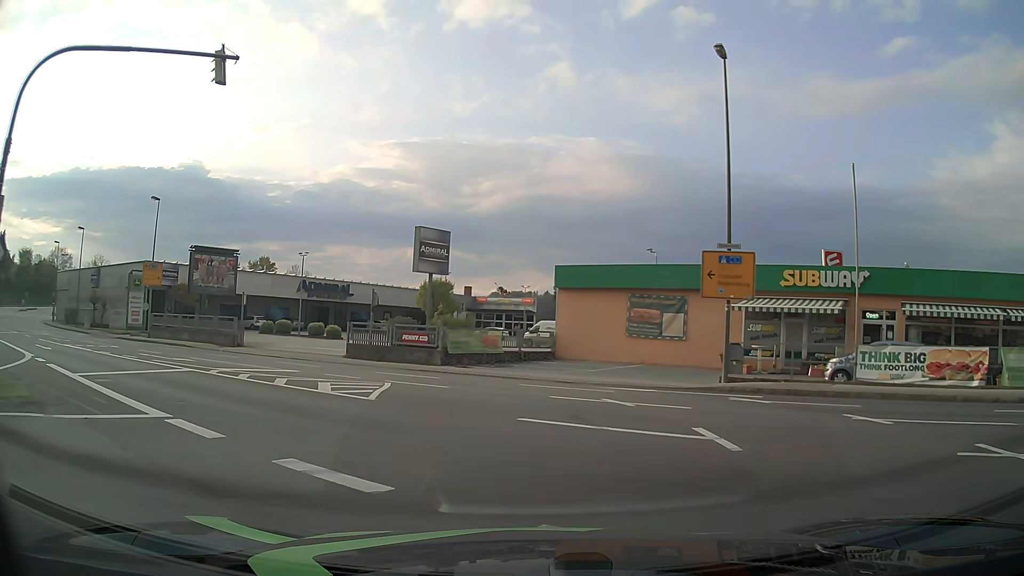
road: tertiary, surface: asphalt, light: Day
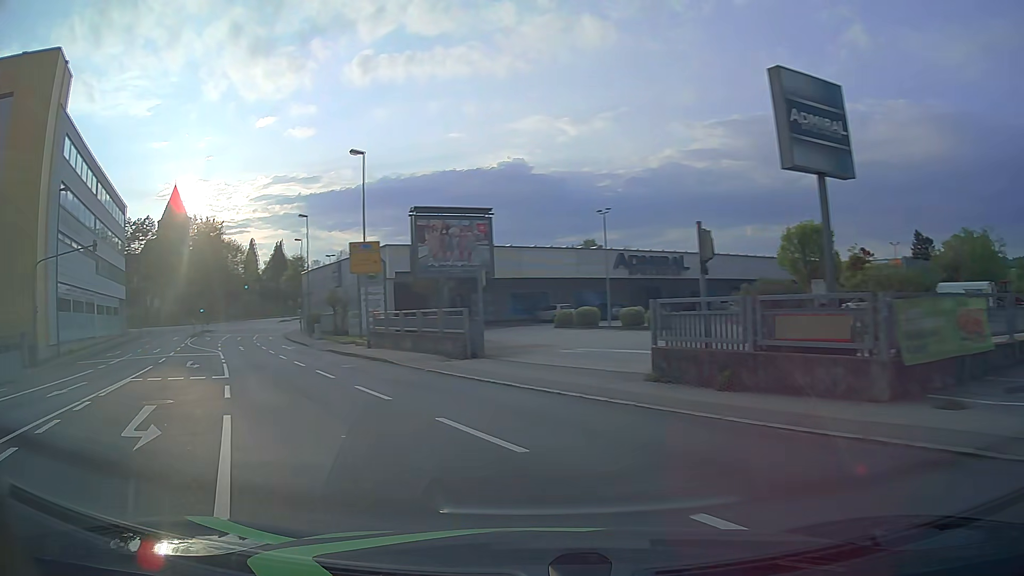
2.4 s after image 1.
(-2.8, +17.7) m; -28°
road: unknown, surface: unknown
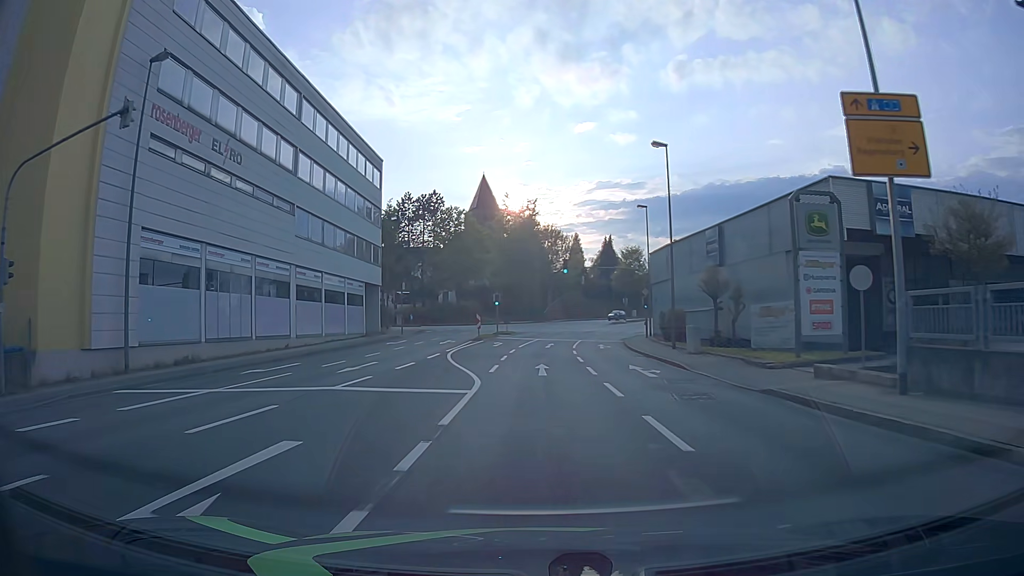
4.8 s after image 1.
(-8.9, +22.0) m; -29°
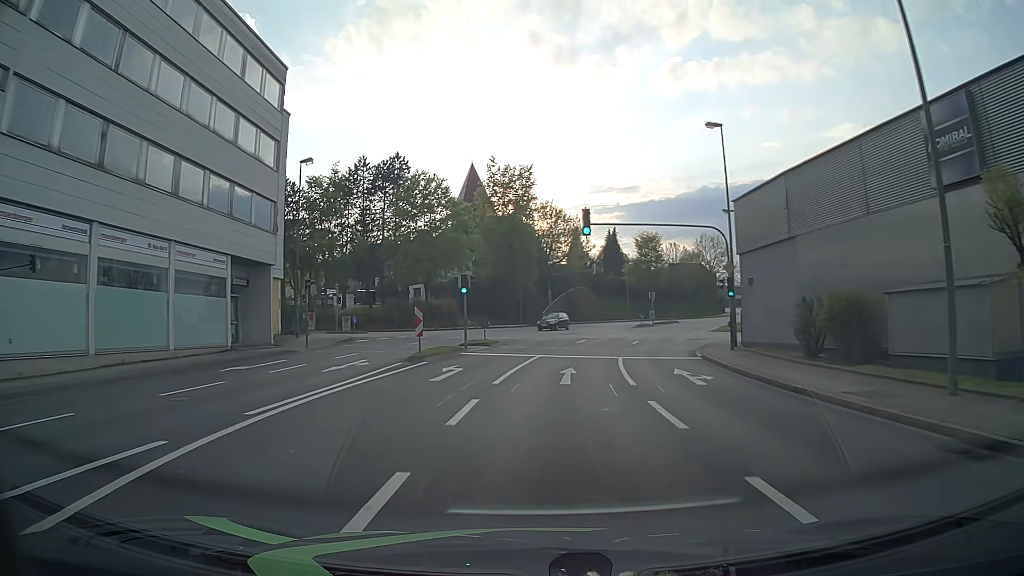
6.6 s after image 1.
(0.0, +23.0) m; 0°
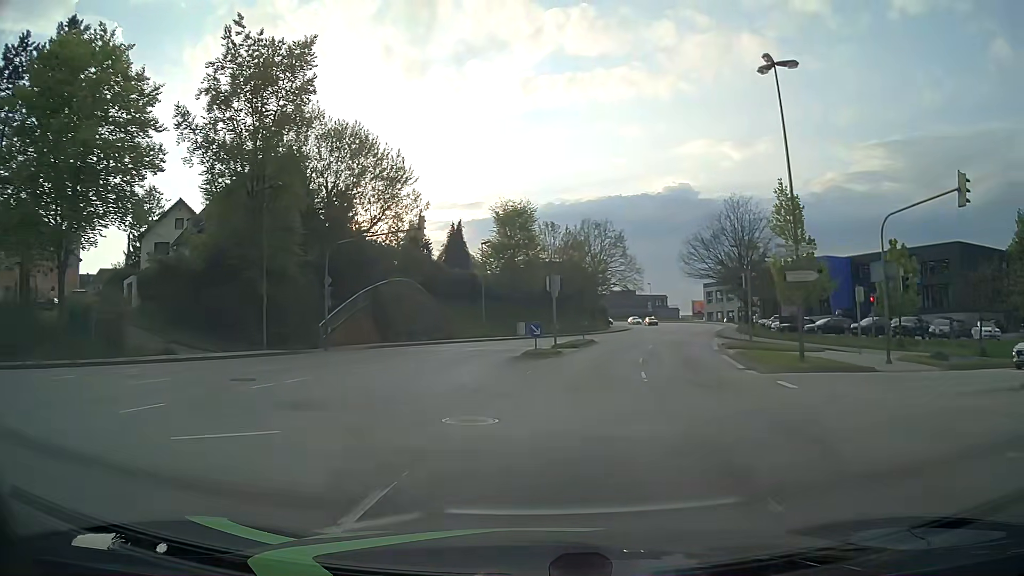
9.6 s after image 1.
(+3.4, +37.6) m; +13°
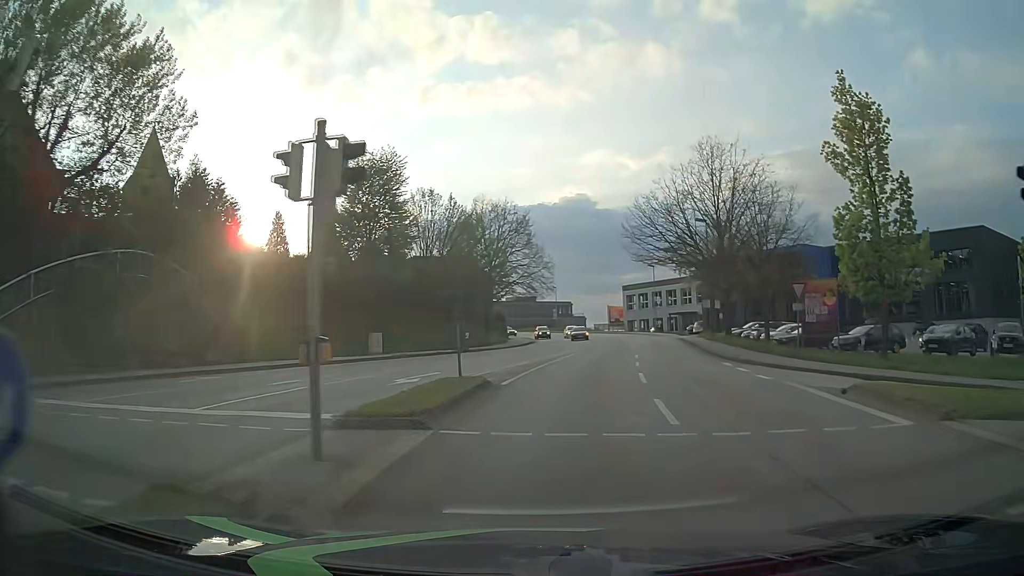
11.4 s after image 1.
(+1.8, +22.4) m; +9°
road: tertiary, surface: asphalt
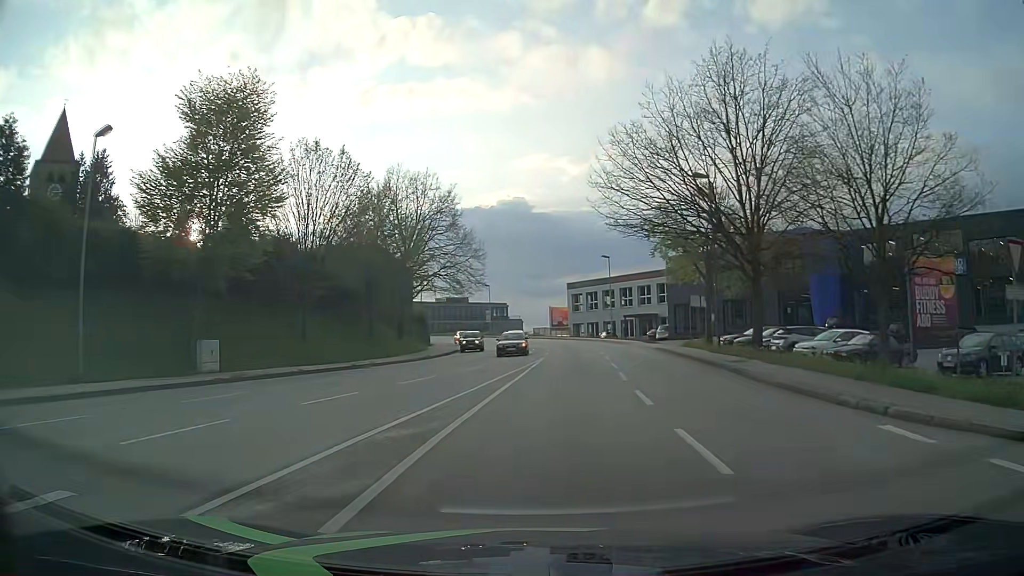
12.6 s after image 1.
(+0.7, +15.0) m; +5°
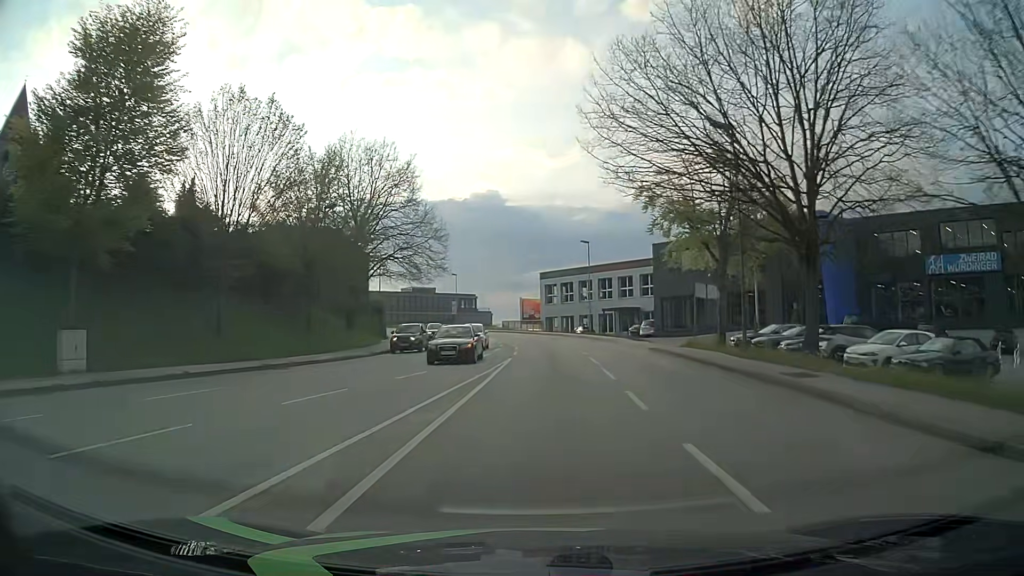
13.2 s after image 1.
(+0.2, +7.5) m; +2°
(0, +10) (+1, +20) (+1, +30) (+1, +40) (0, +50) (-1, +60) (-4, +70) (-7, +79) (-11, +88) (-16, +97) m
